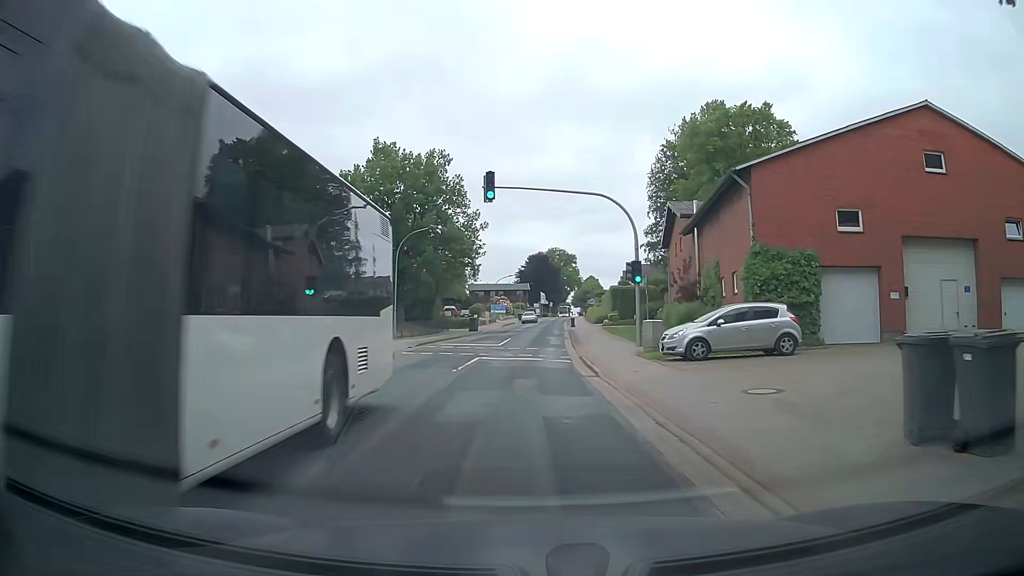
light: Day
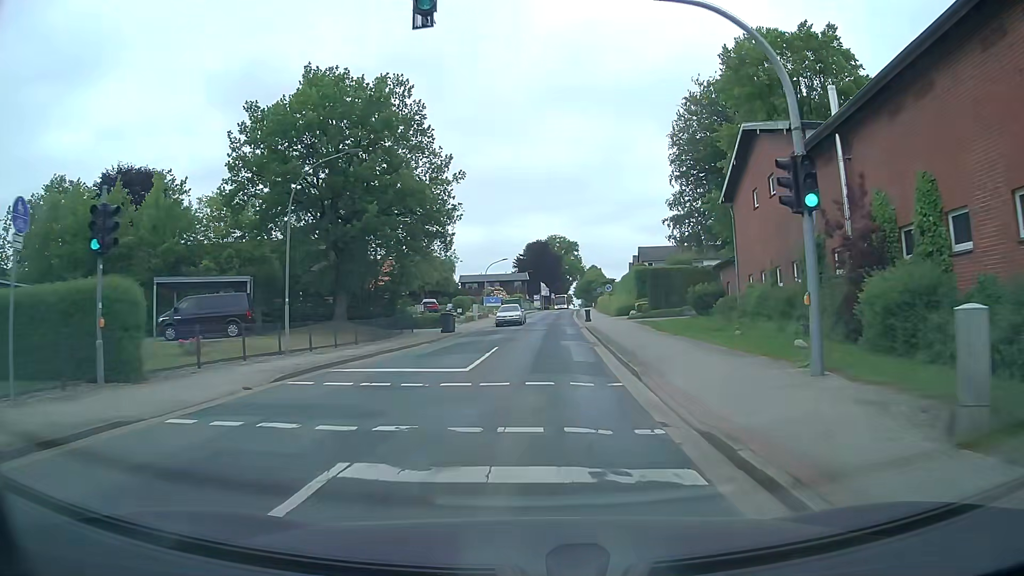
(-0.3, +16.9) m; -1°
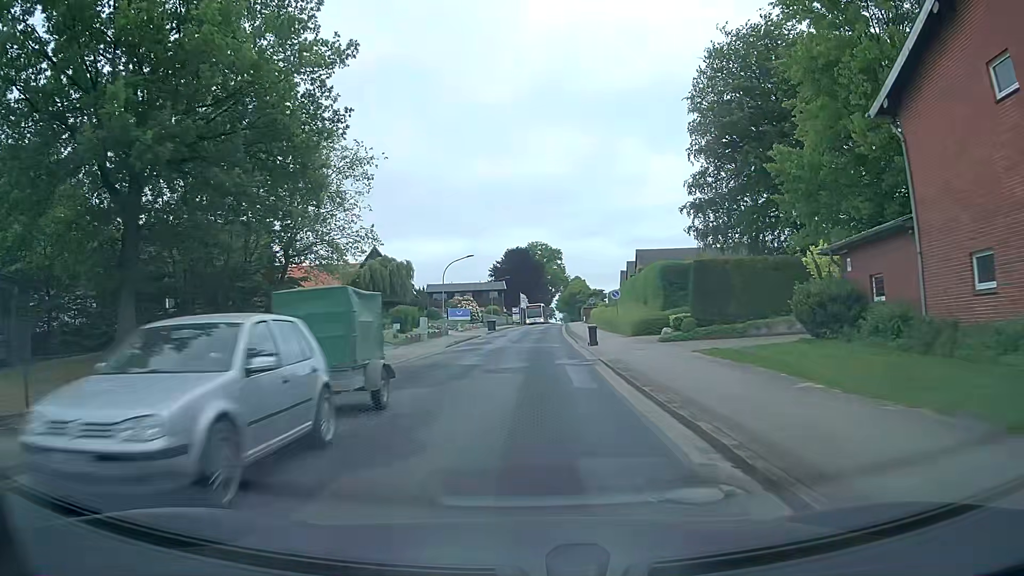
(+0.5, +18.7) m; +2°
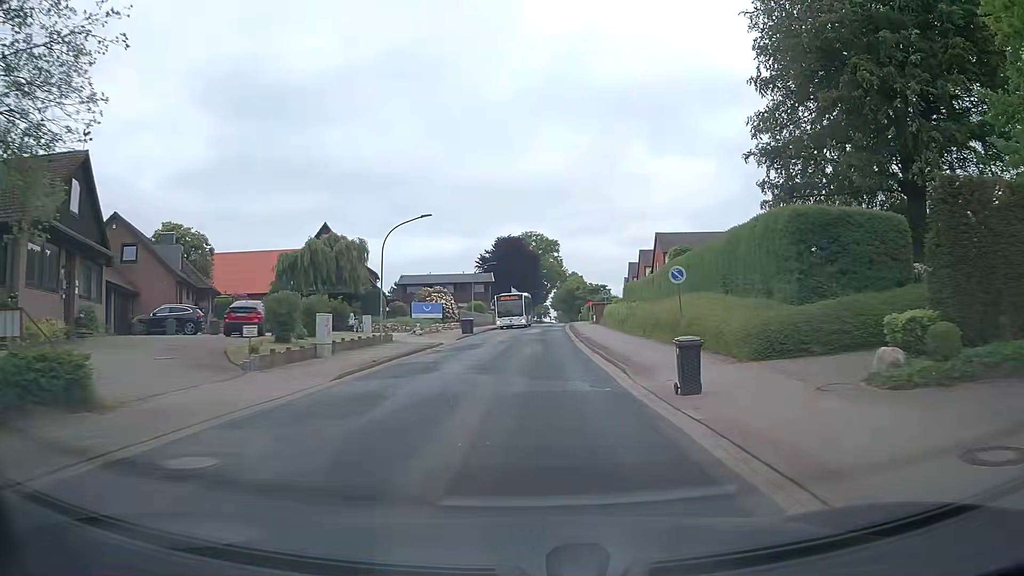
(+0.2, +19.5) m; +1°
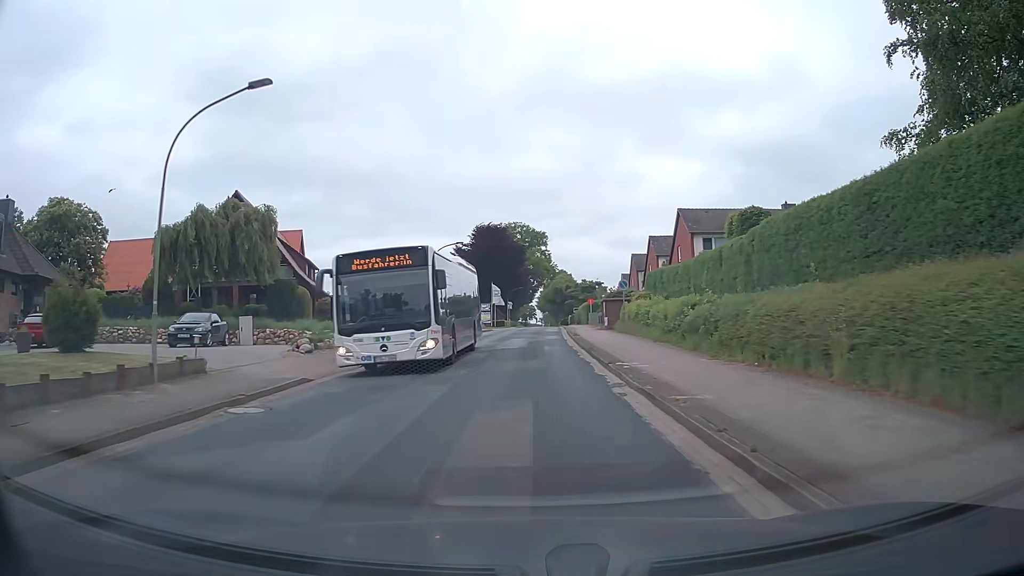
(+0.1, +19.0) m; +1°
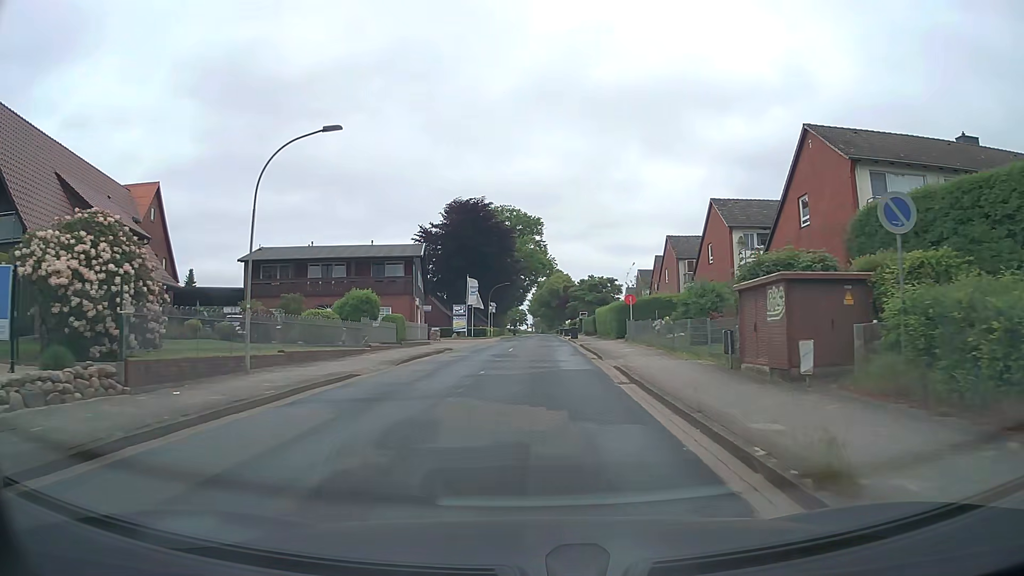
(+0.1, +29.6) m; 0°
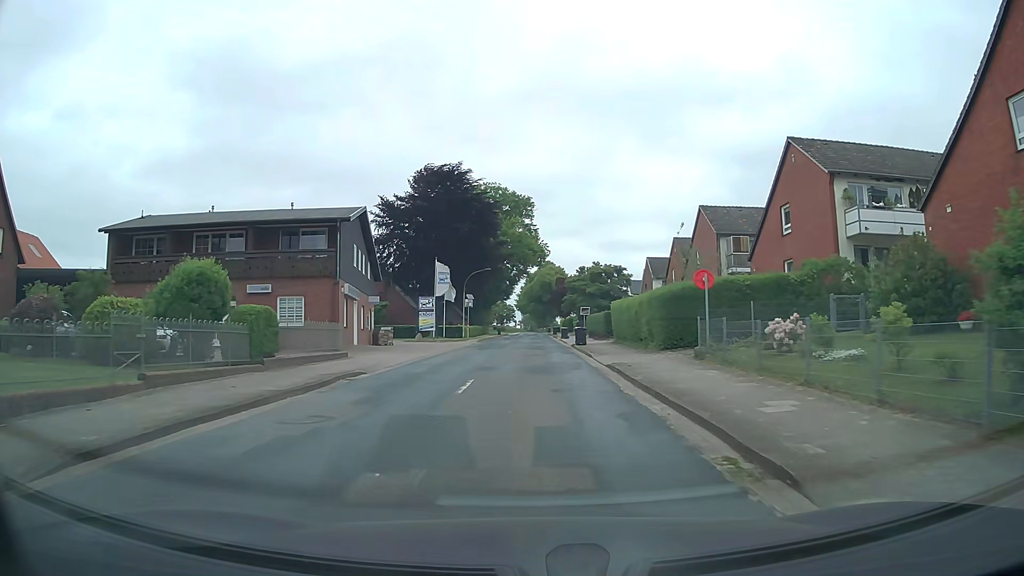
(+0.3, +17.4) m; +1°
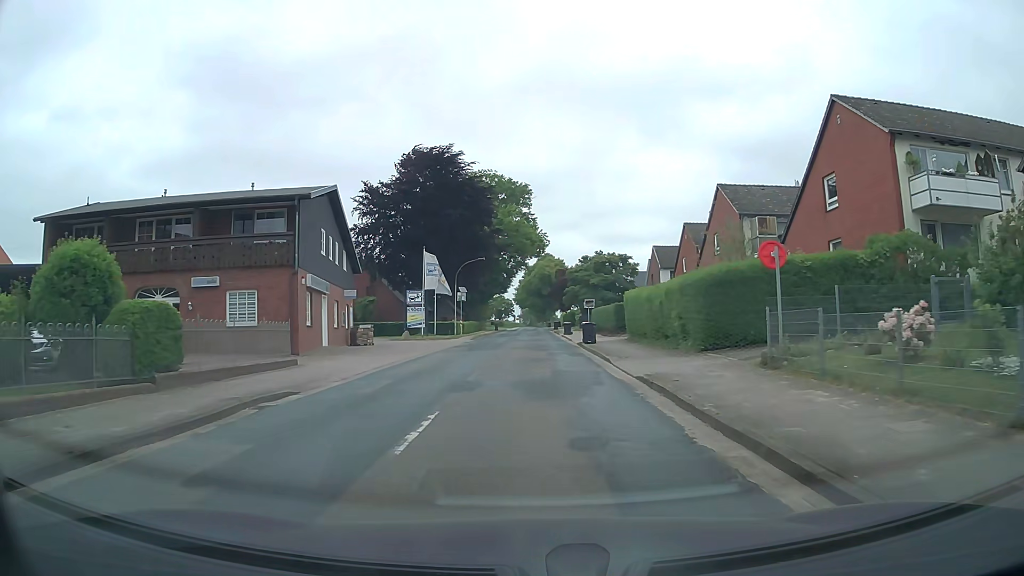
(0.0, +5.7) m; +1°
